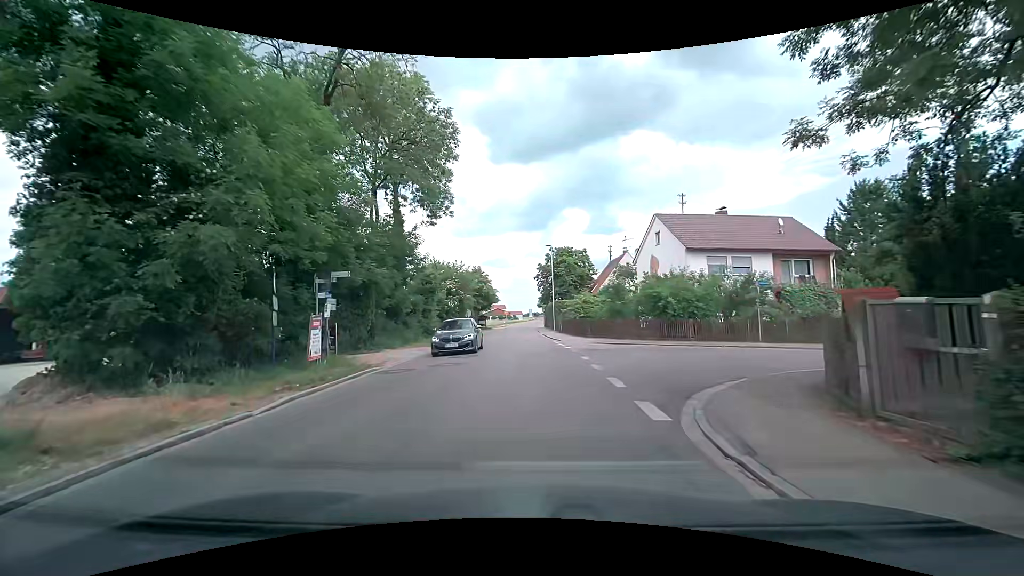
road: tertiary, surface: asphalt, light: Day
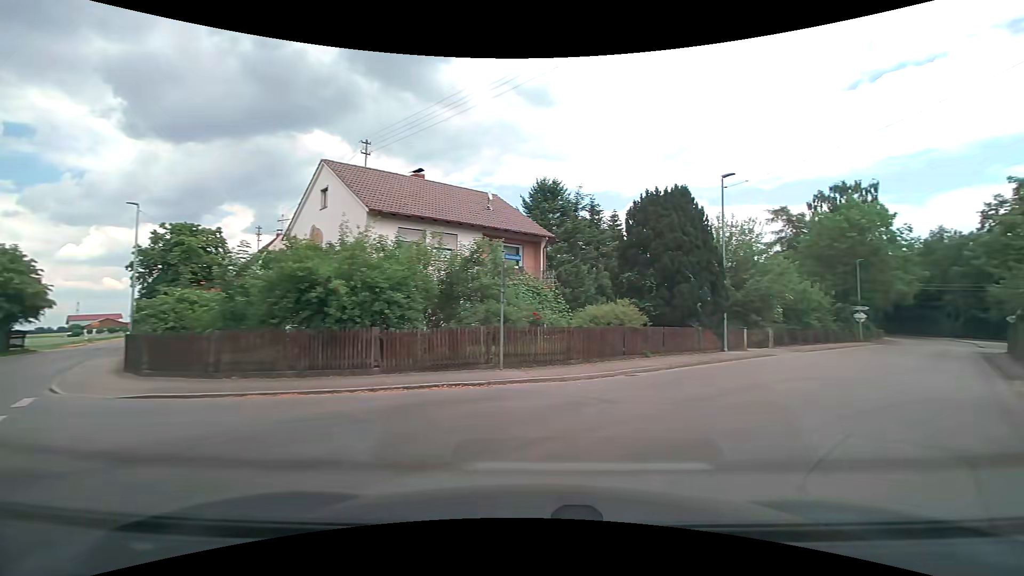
(+2.1, +14.4) m; +33°
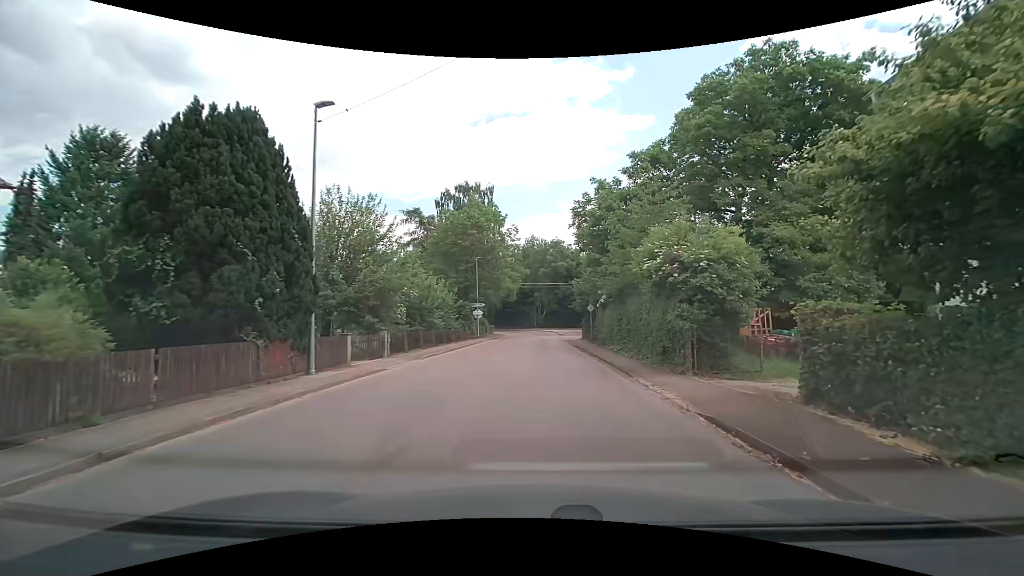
(+3.7, +8.4) m; +41°
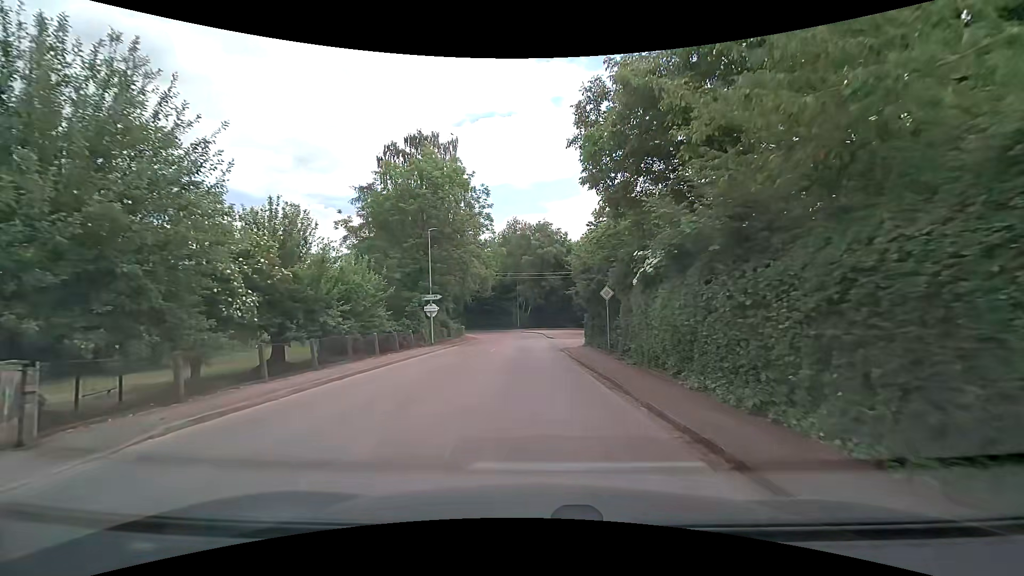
(+0.4, +15.1) m; +2°
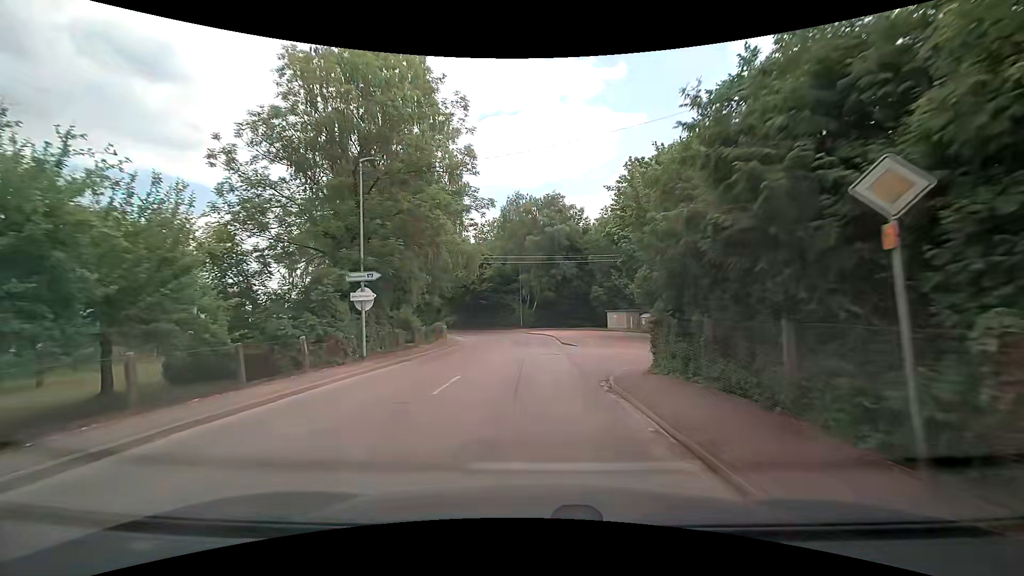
(-0.3, +14.7) m; -1°
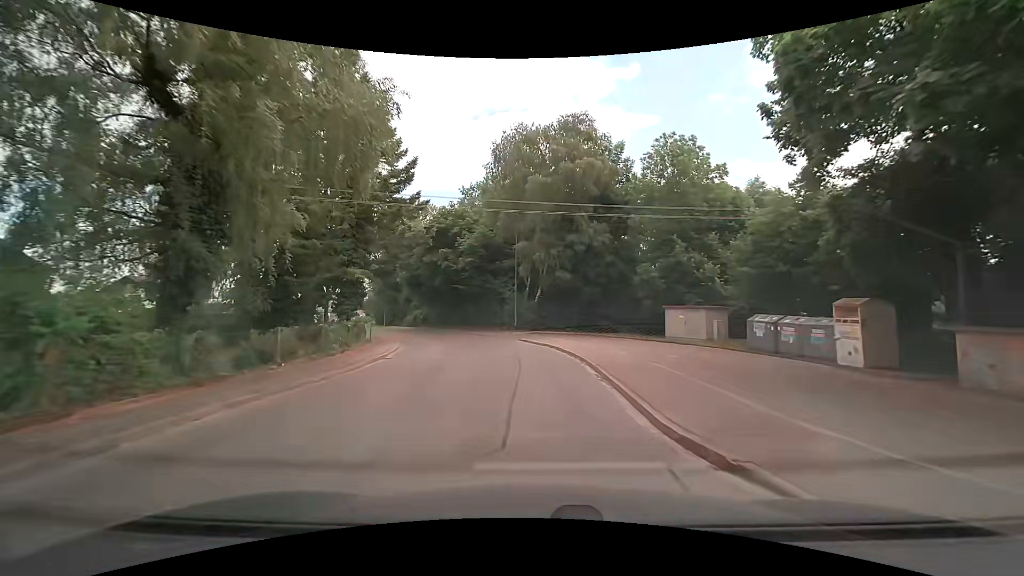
(0.0, +21.5) m; +1°
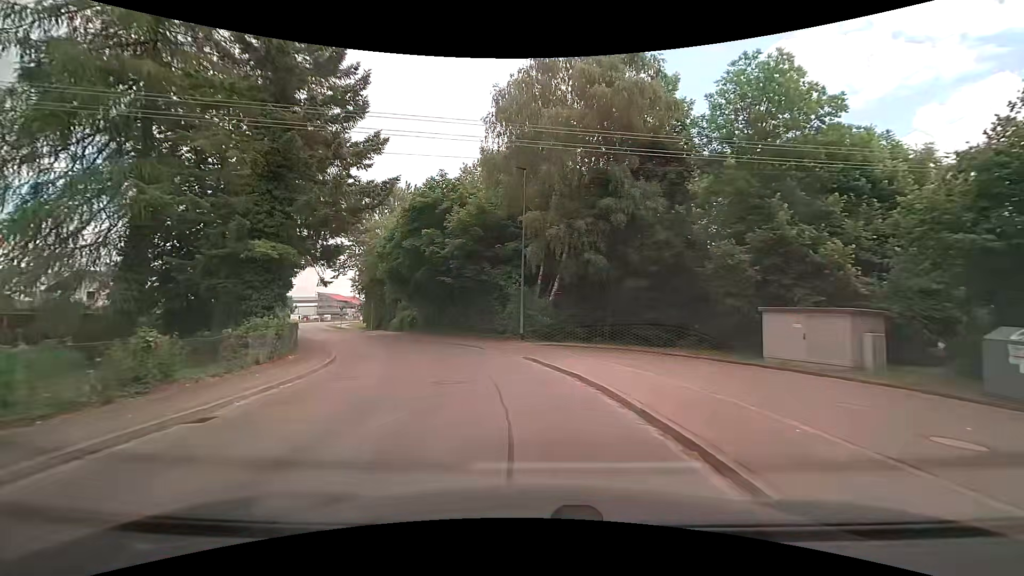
(-0.3, +10.5) m; -2°
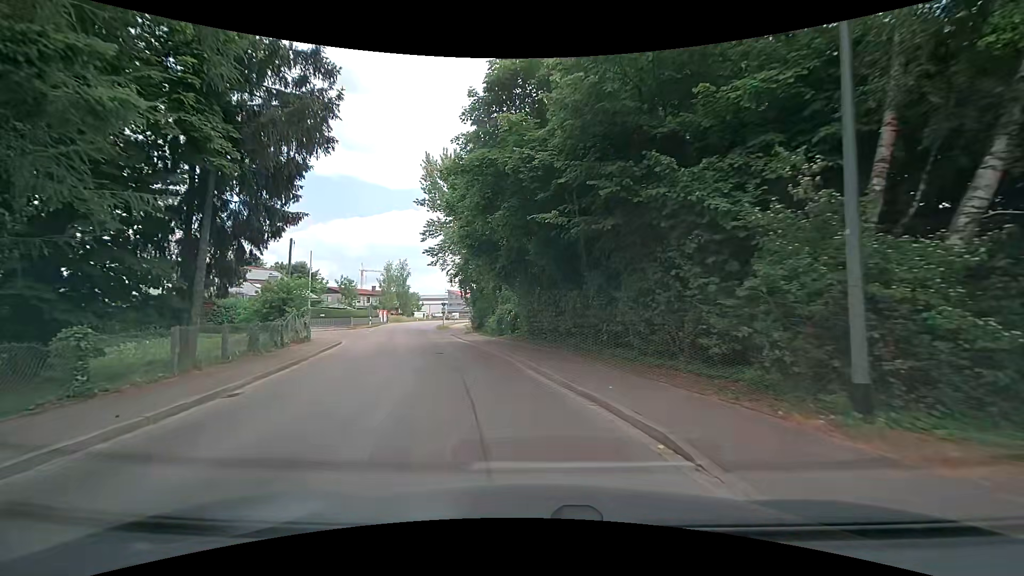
(-2.0, +18.0) m; -15°
(-1, +10) (-3, +20) (-6, +29) (-9, +39) (-11, +49) (-14, +58) (-16, +68) (-17, +78) (-19, +88) (-20, +98) m
